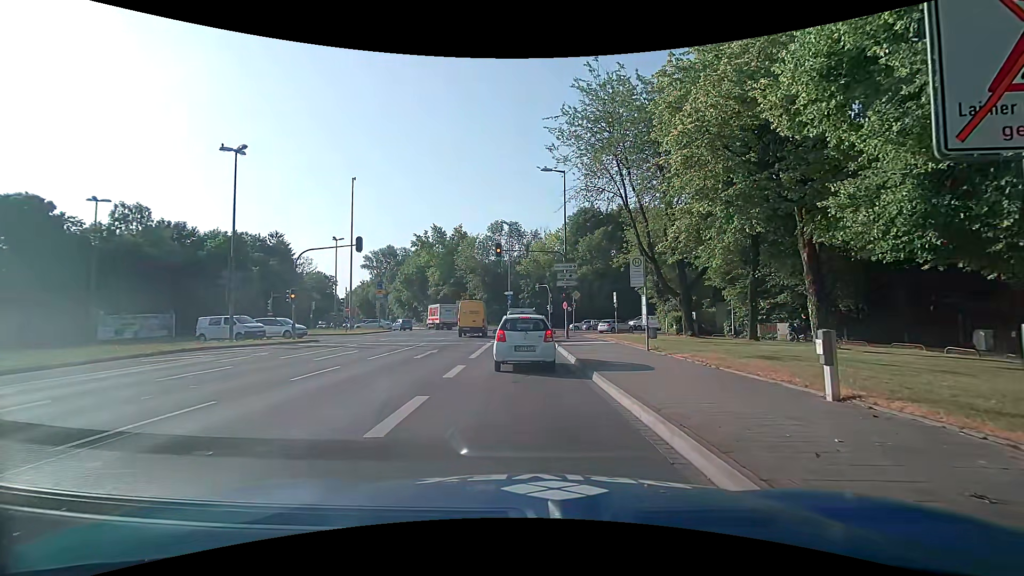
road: primary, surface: asphalt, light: Day
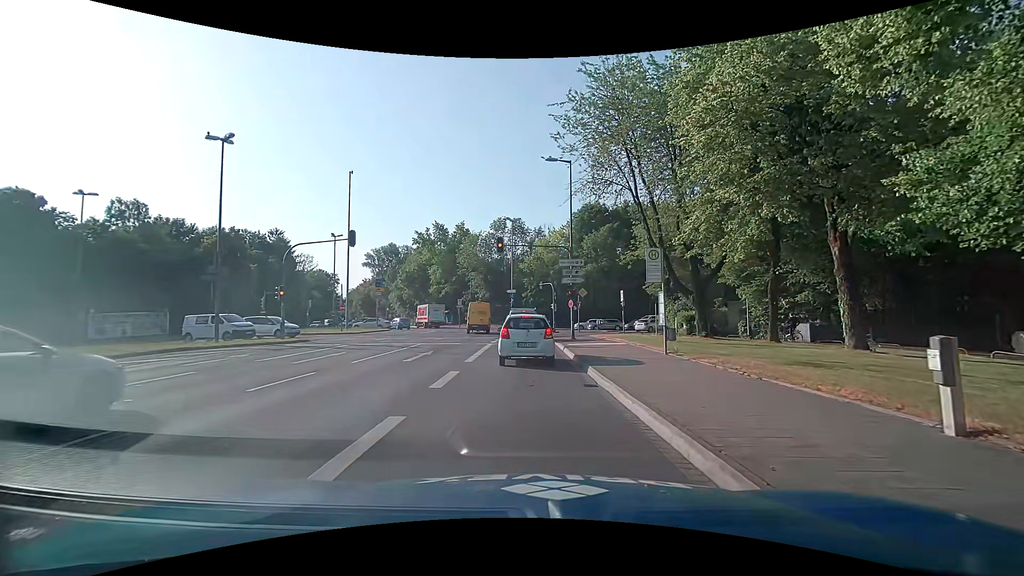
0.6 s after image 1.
(0.0, +1.9) m; +1°
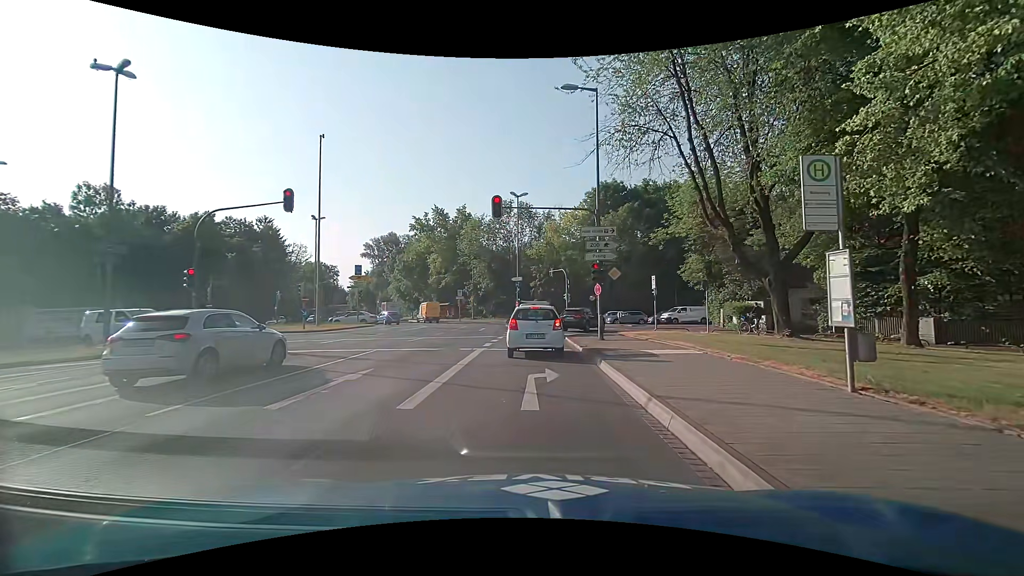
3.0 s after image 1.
(-0.3, +8.6) m; -1°
